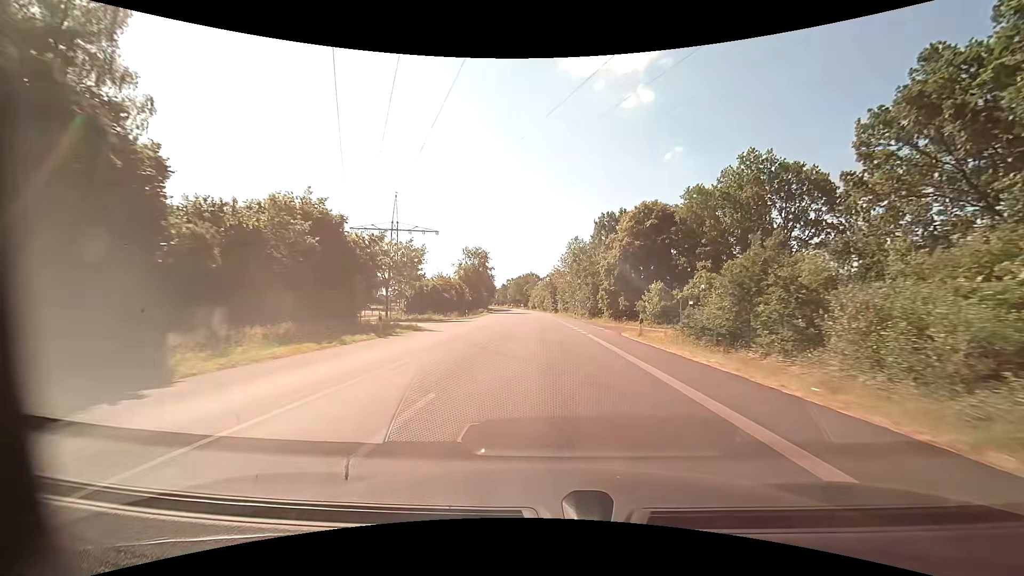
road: primary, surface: asphalt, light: Day
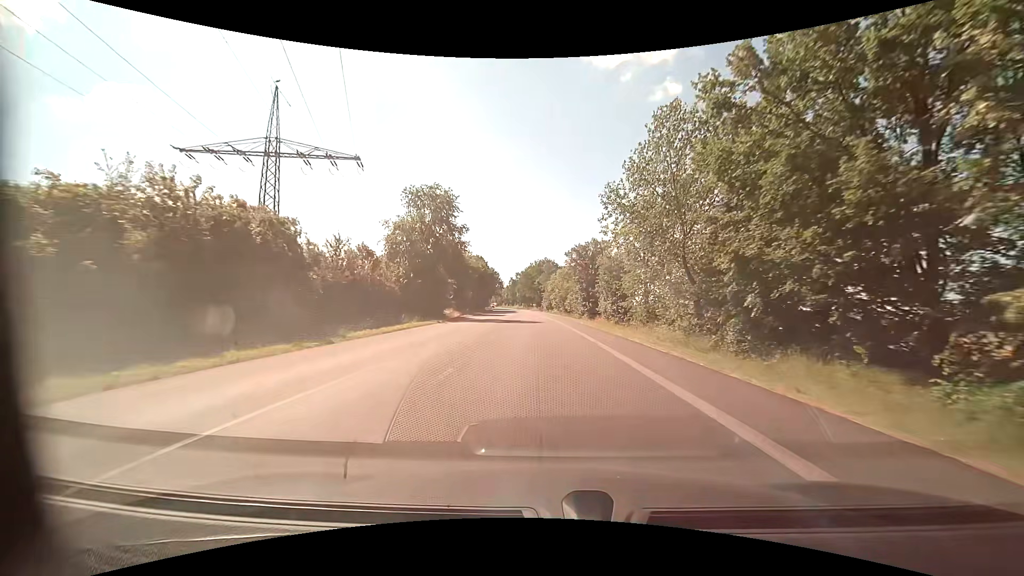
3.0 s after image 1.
(-1.2, +56.2) m; -2°
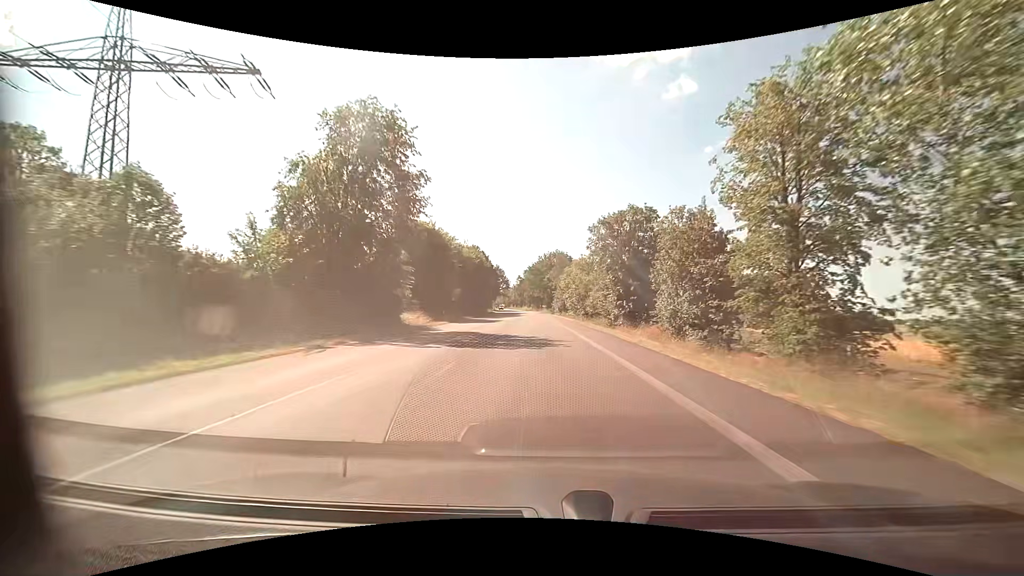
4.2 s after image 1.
(-0.2, +22.5) m; -1°
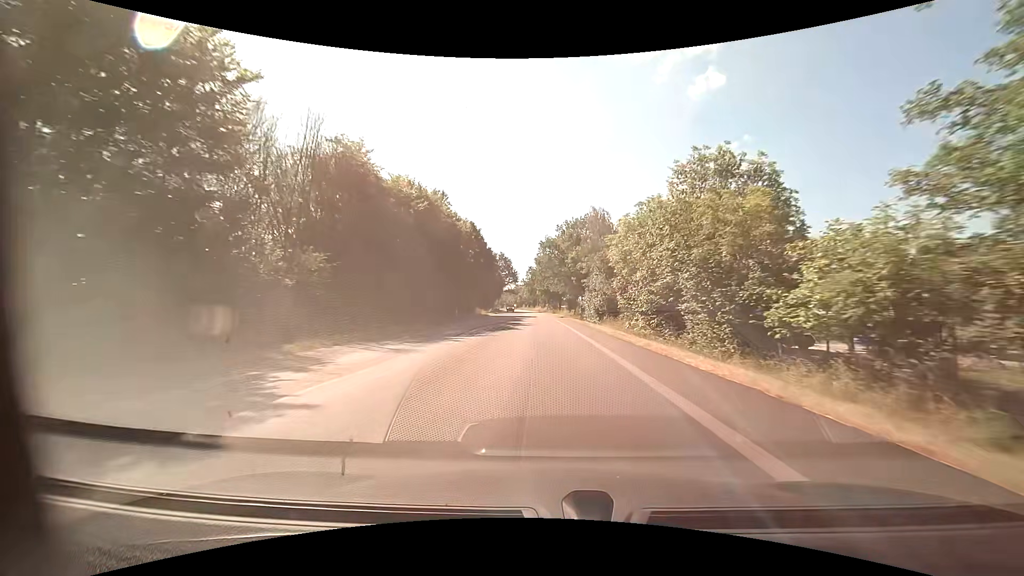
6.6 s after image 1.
(-0.9, +45.0) m; -2°
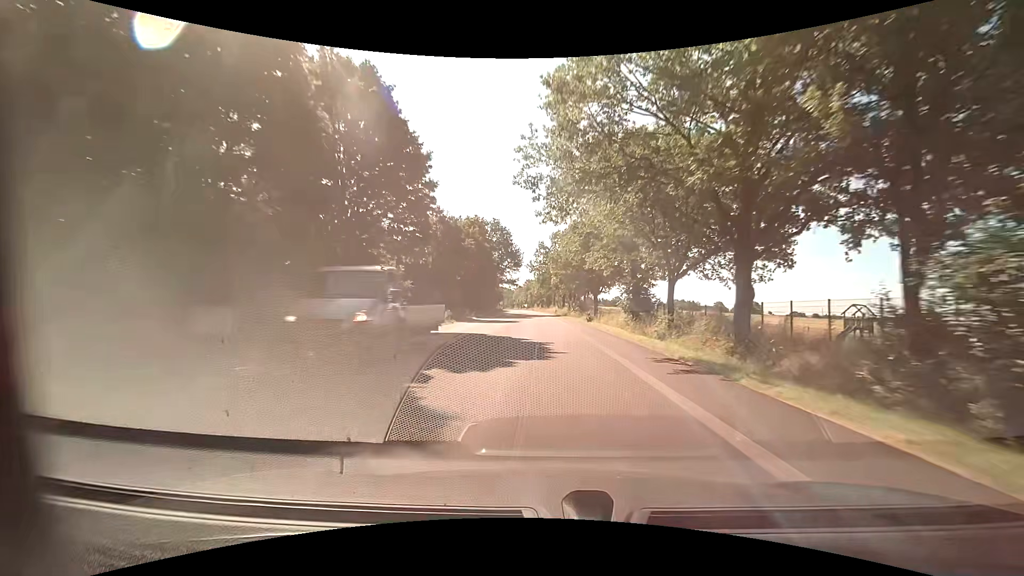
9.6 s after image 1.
(-0.7, +56.4) m; -2°
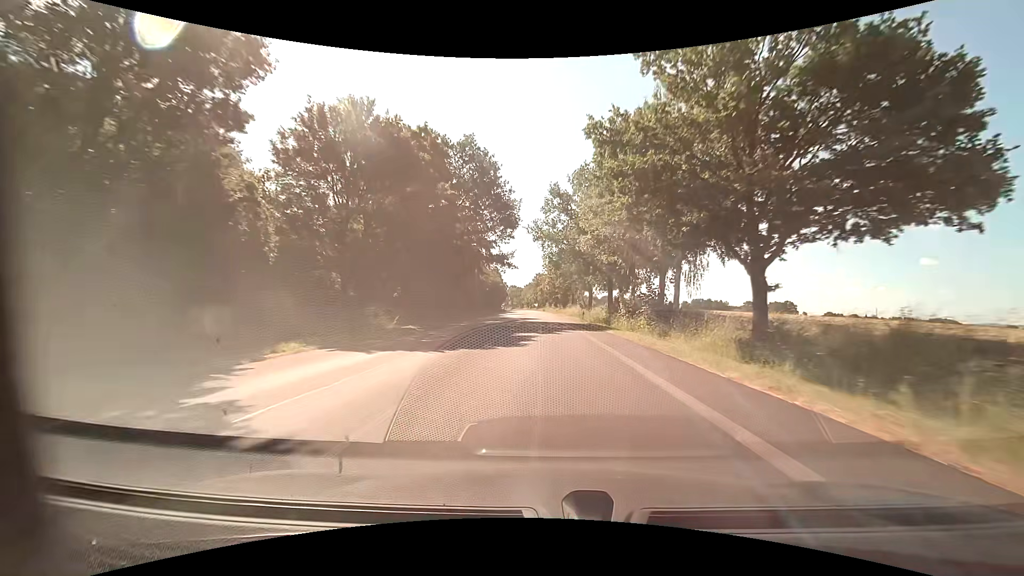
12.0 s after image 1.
(-0.6, +45.1) m; -1°
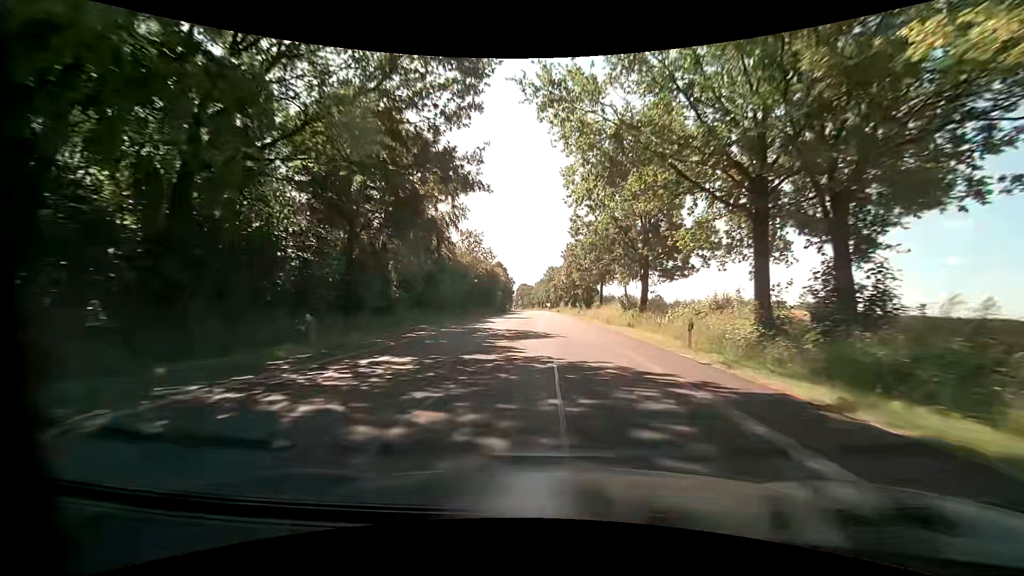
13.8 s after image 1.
(-0.5, +33.8) m; -2°
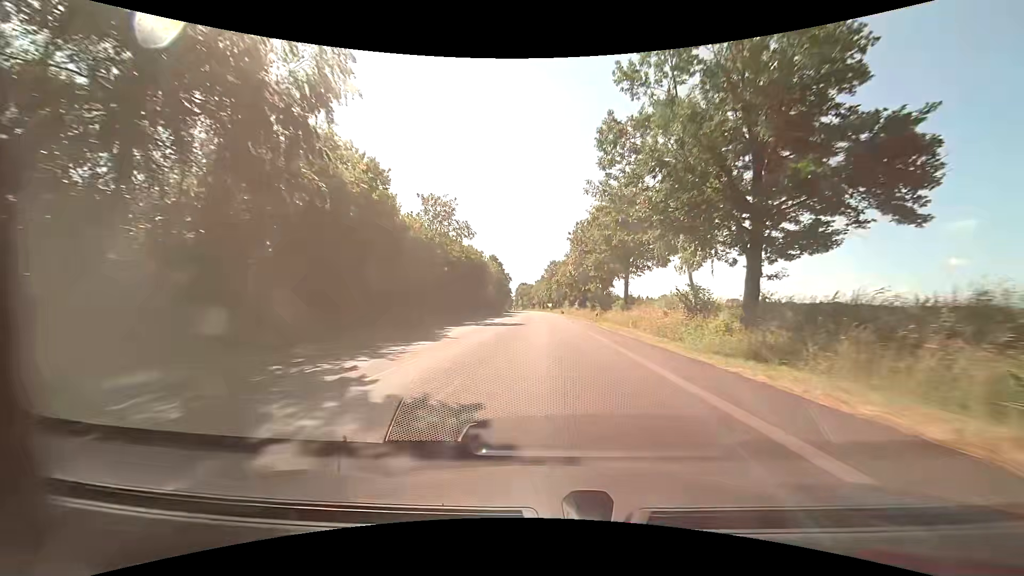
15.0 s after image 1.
(+0.1, +22.5) m; 0°
(0, +10) (0, +20) (0, +30) (0, +40) (0, +50) (0, +60) (-1, +70) (-1, +80) (-1, +90) (-2, +100) m
